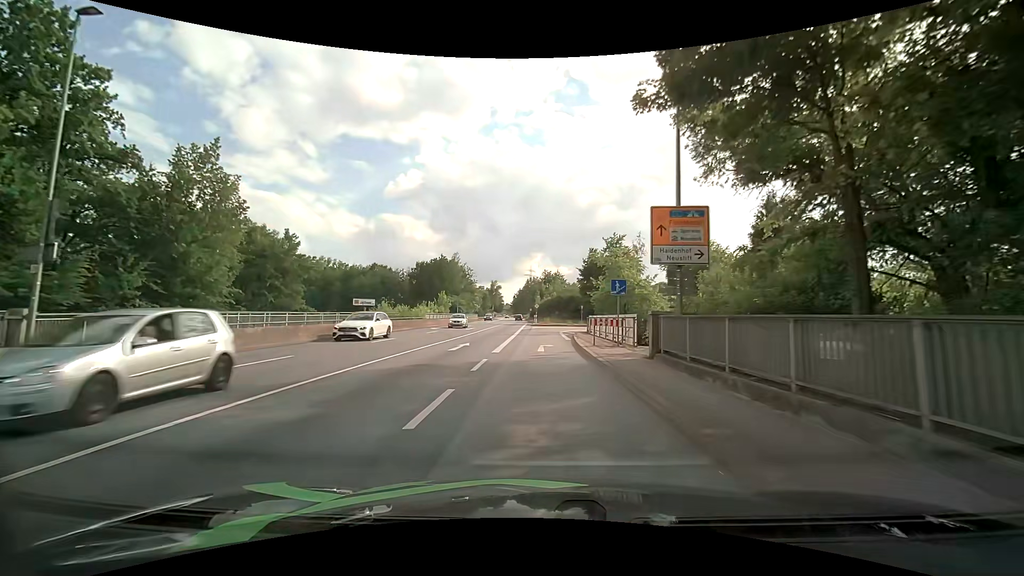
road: primary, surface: asphalt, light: Day
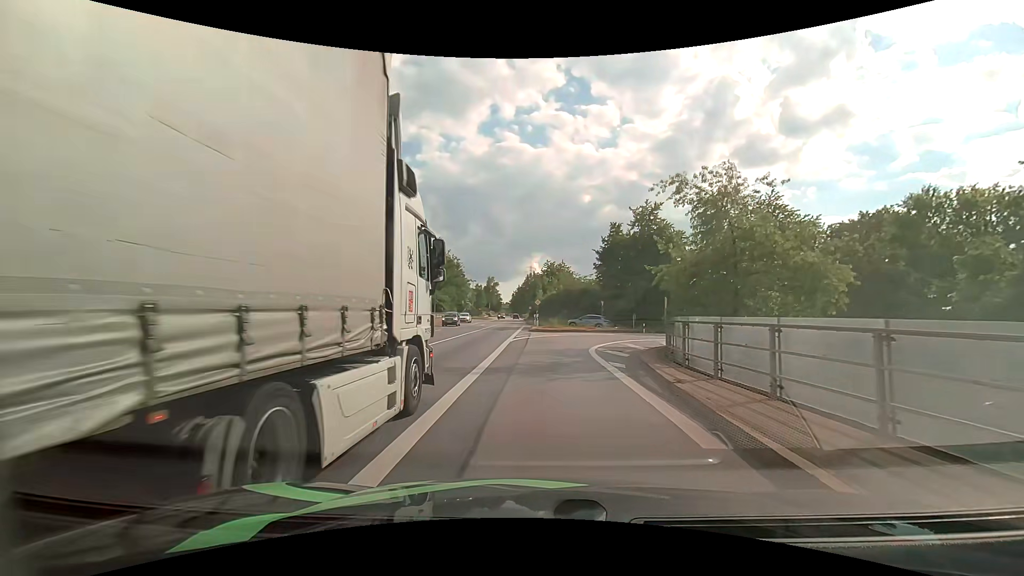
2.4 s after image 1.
(0.0, +22.0) m; 0°
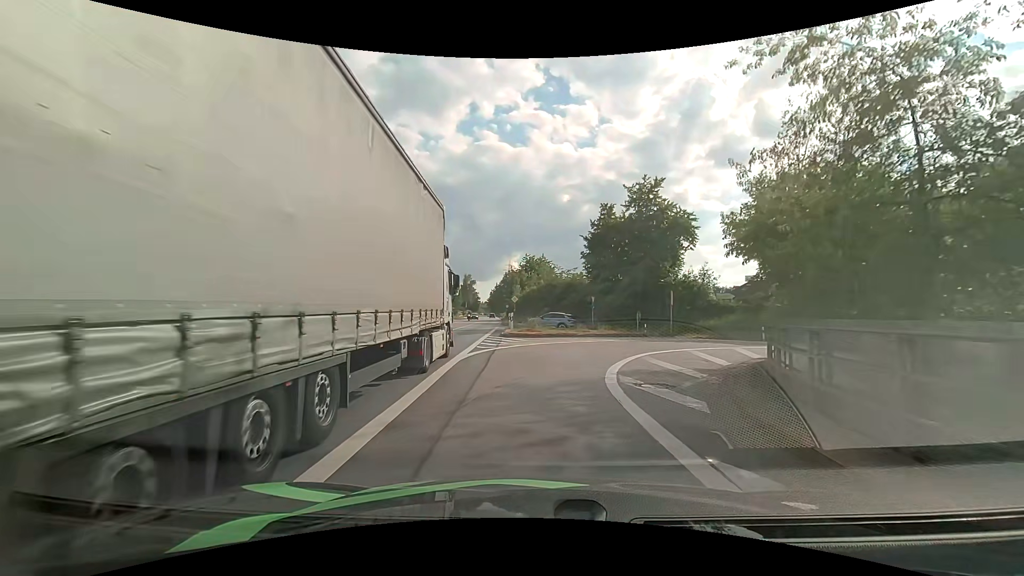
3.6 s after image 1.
(+0.2, +9.9) m; +2°
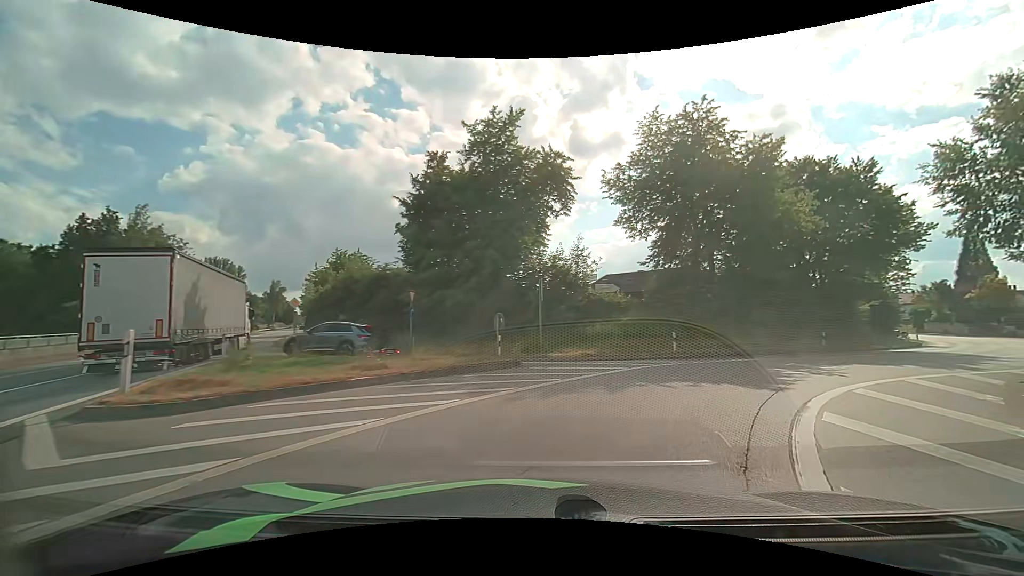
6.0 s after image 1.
(+2.0, +17.6) m; +19°
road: primary_link
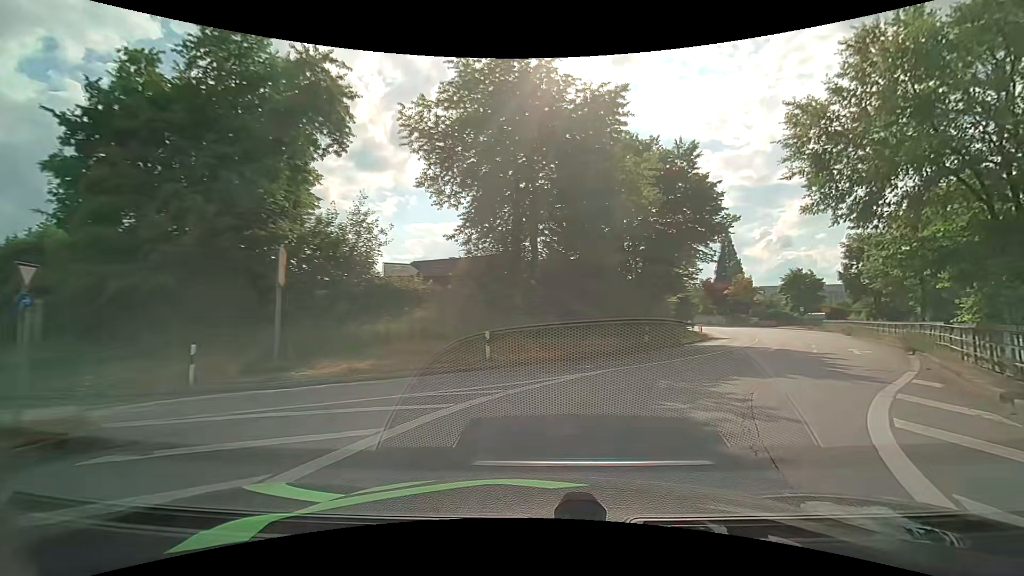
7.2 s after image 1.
(+1.6, +8.3) m; +21°
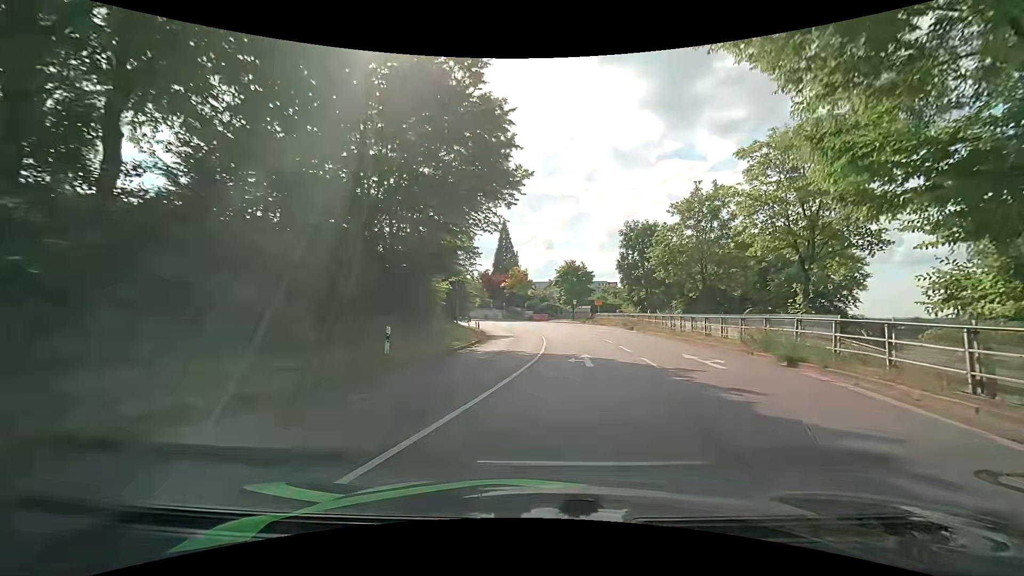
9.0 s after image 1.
(+3.2, +12.6) m; +25°
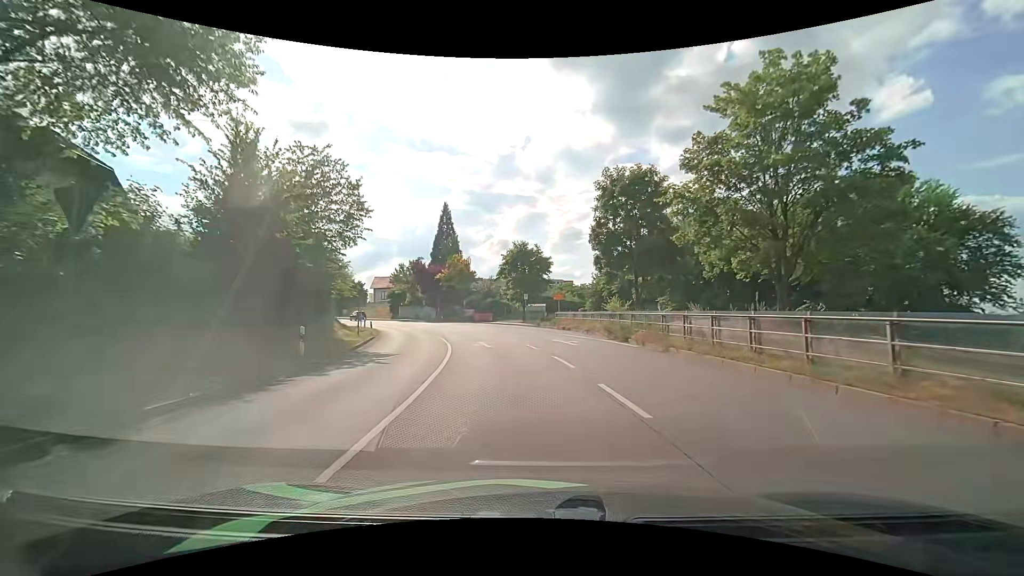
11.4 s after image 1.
(+1.6, +19.1) m; +6°
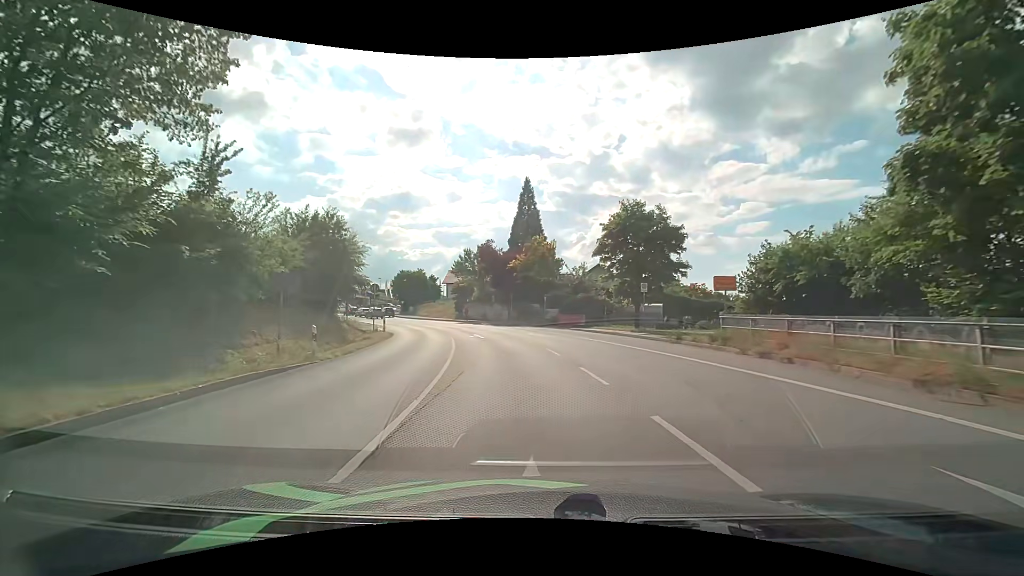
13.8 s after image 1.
(-1.9, +20.6) m; -11°
(0, +10) (-1, +20) (-3, +30) (-6, +39) (-9, +49) (-13, +58) (-18, +67) (-23, +75) (-28, +84) (-35, +92) m
